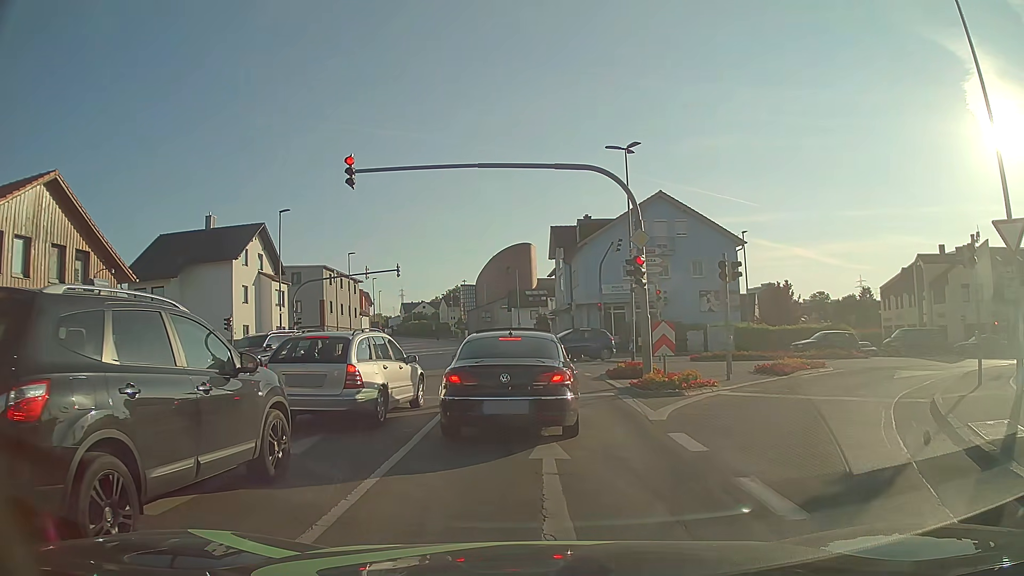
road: tertiary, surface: asphalt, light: Day
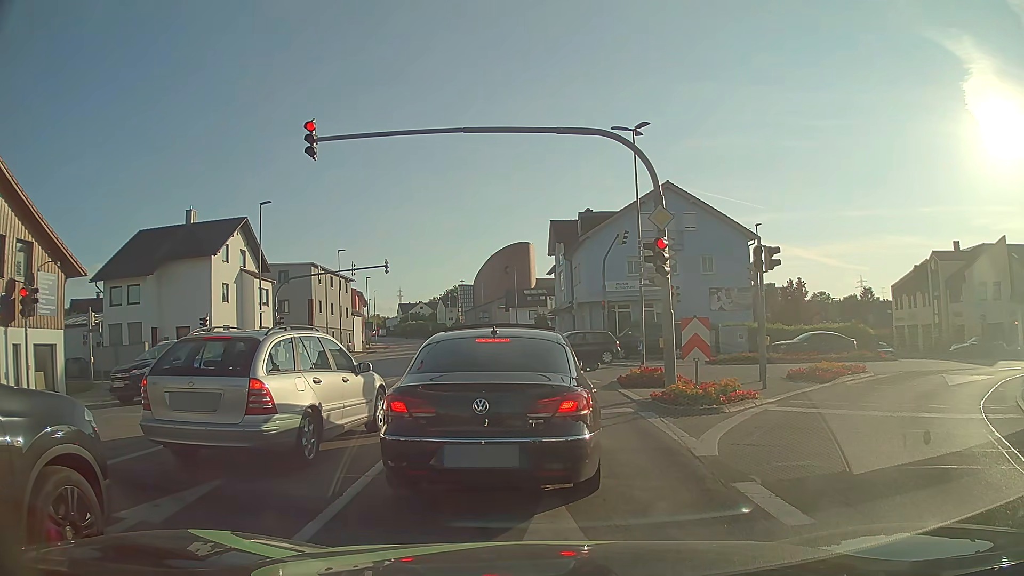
(-0.1, +3.0) m; -2°
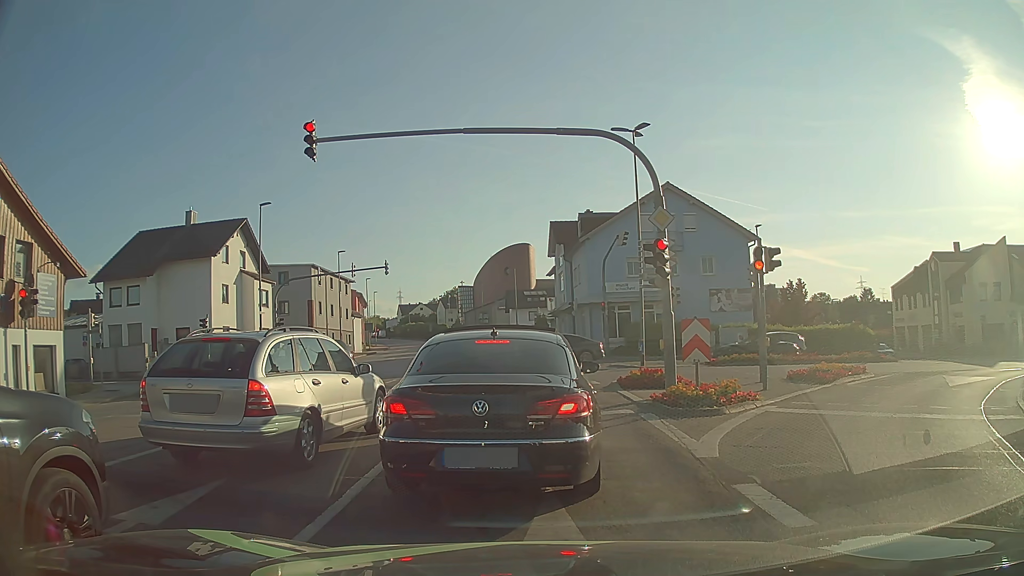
(0.0, +0.1) m; 0°
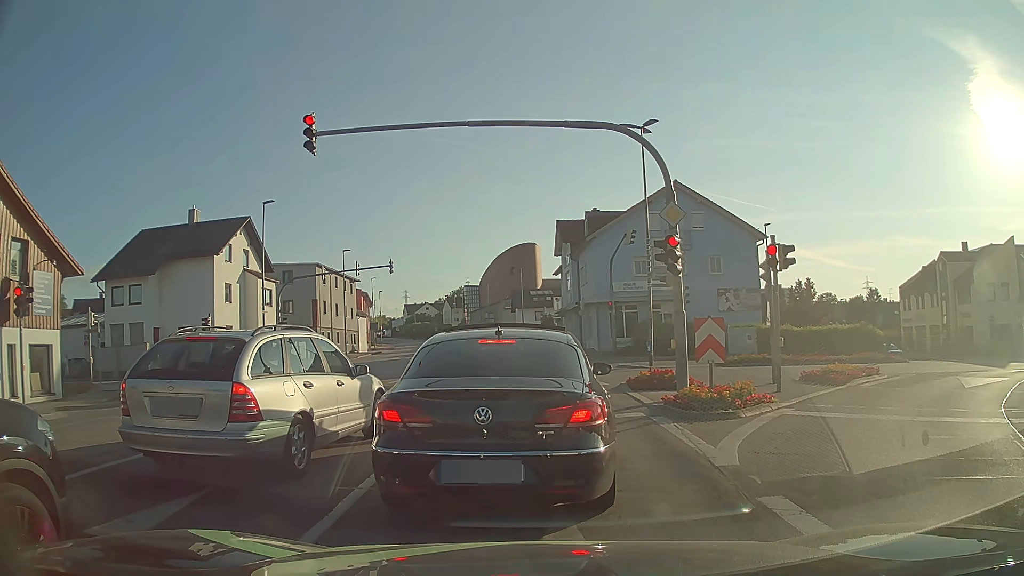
(0.0, +0.5) m; 0°
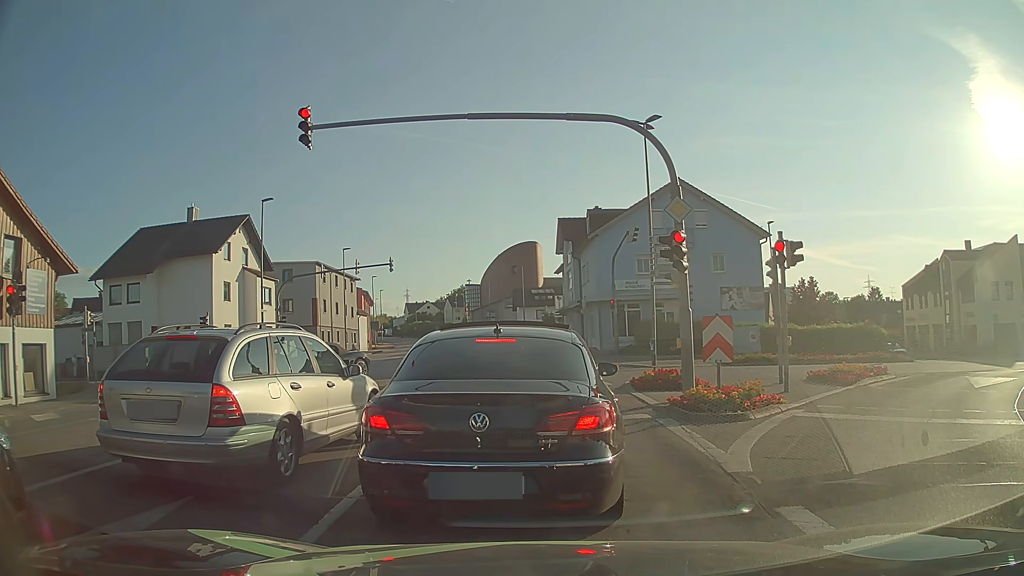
(0.0, +0.4) m; 0°
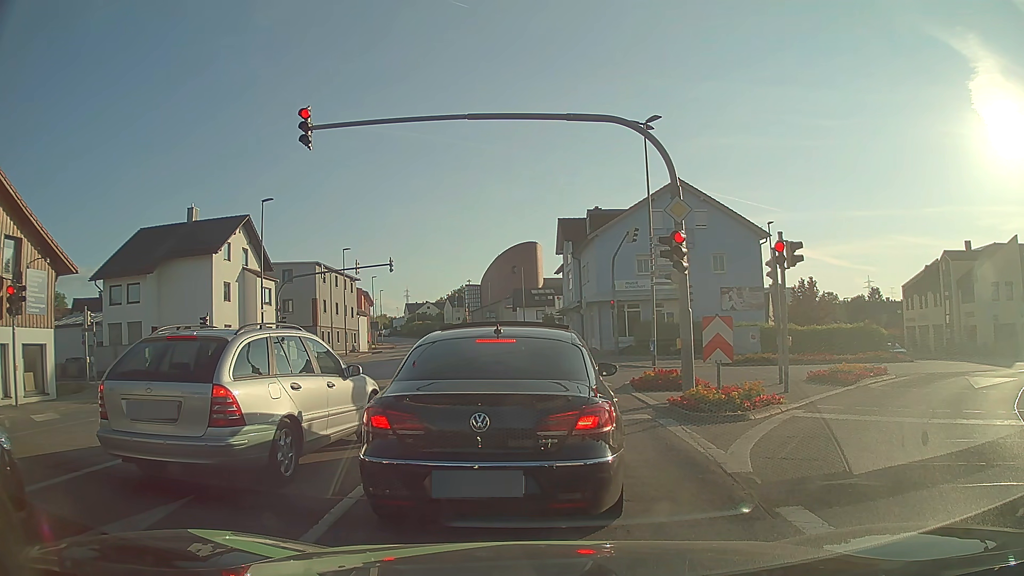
(0.0, +0.1) m; 0°
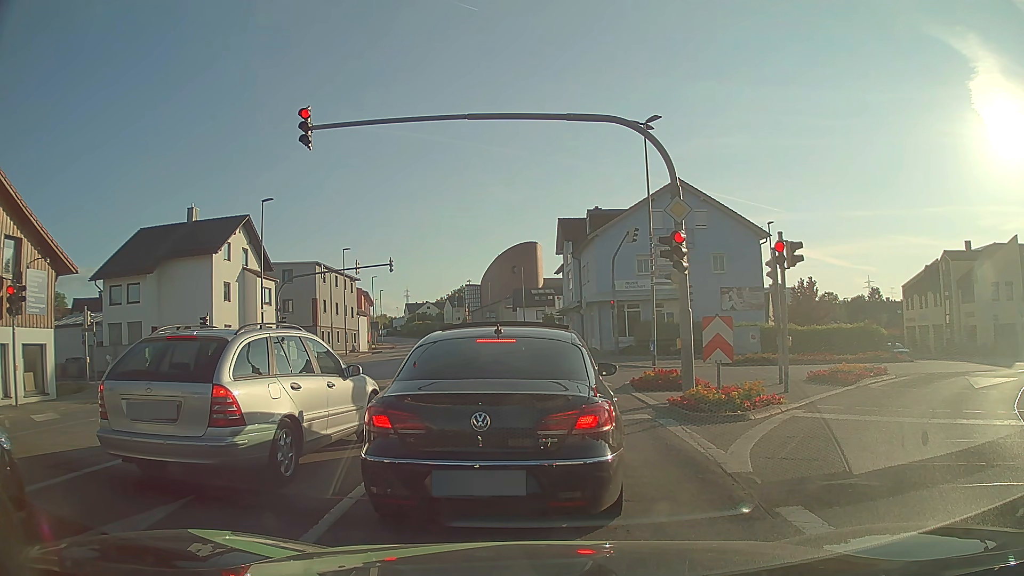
(0.0, 0.0) m; 0°
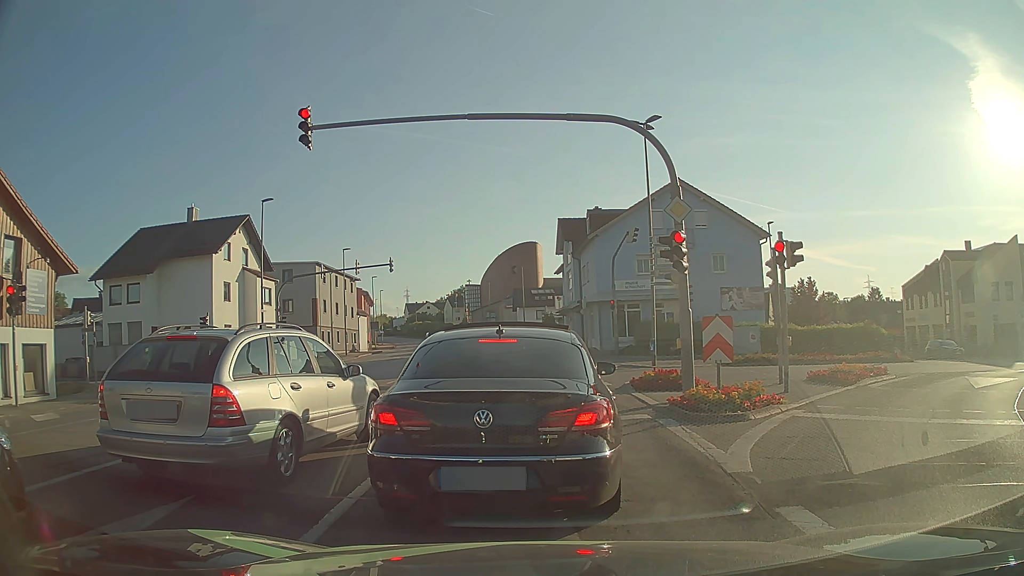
(0.0, 0.0) m; 0°
(0, +10) (0, +20) (-1, +30) (-1, +40) (-2, +50) (-3, +60) (-5, +70) (-6, +80) (-8, +90) (-10, +99) m
